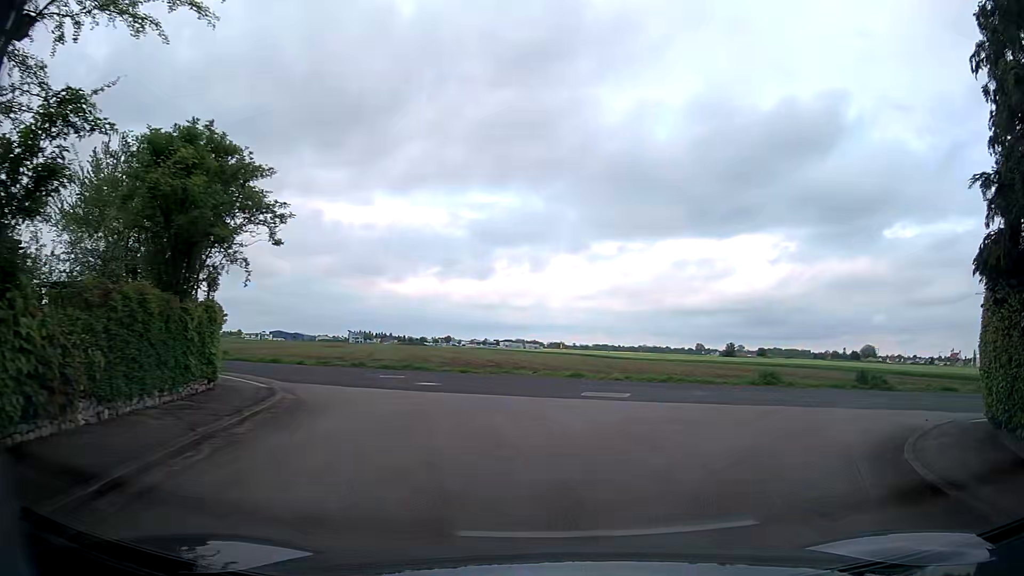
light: Day
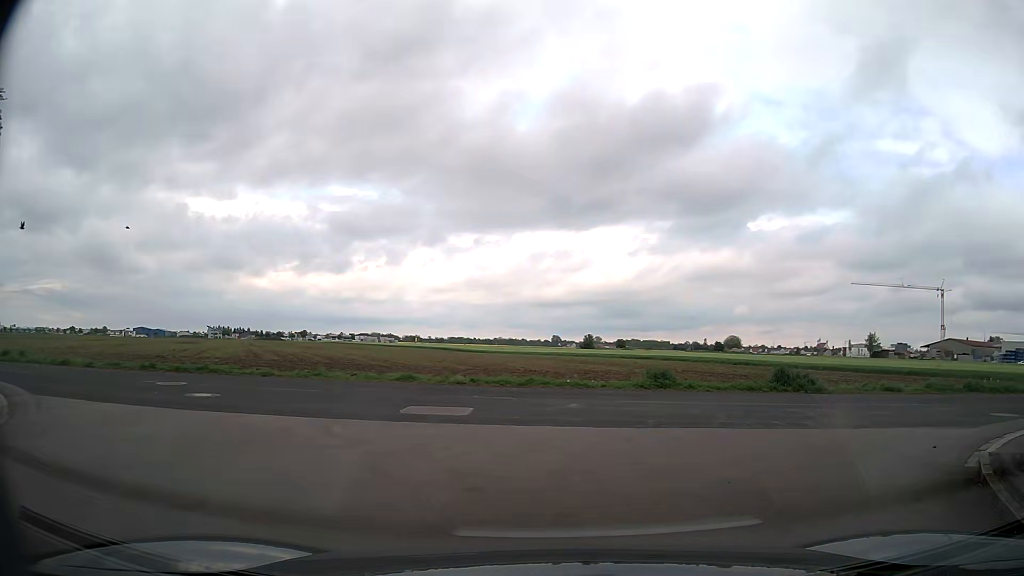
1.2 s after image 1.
(+0.6, +5.4) m; +13°
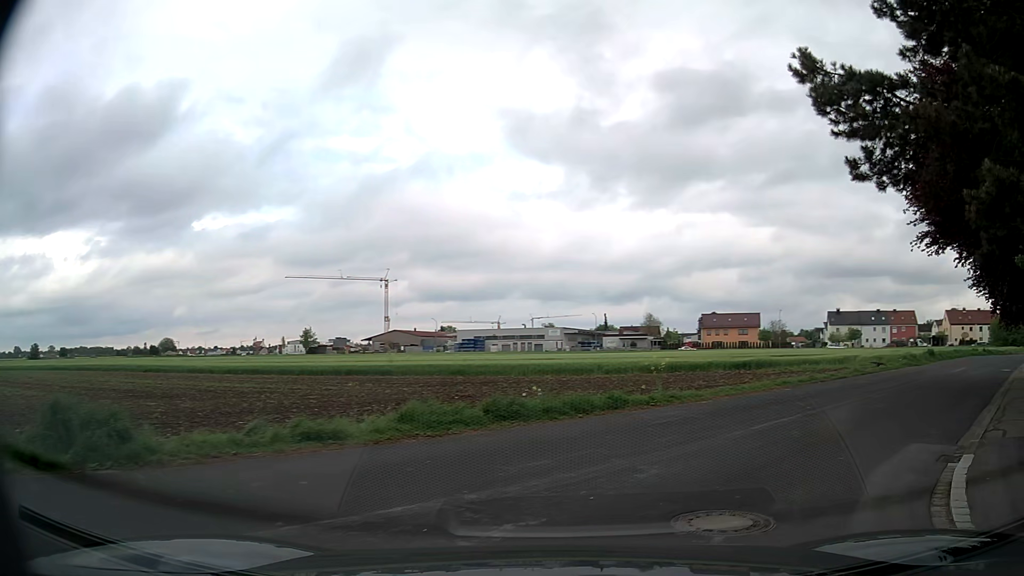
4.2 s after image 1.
(+4.6, +10.6) m; +49°
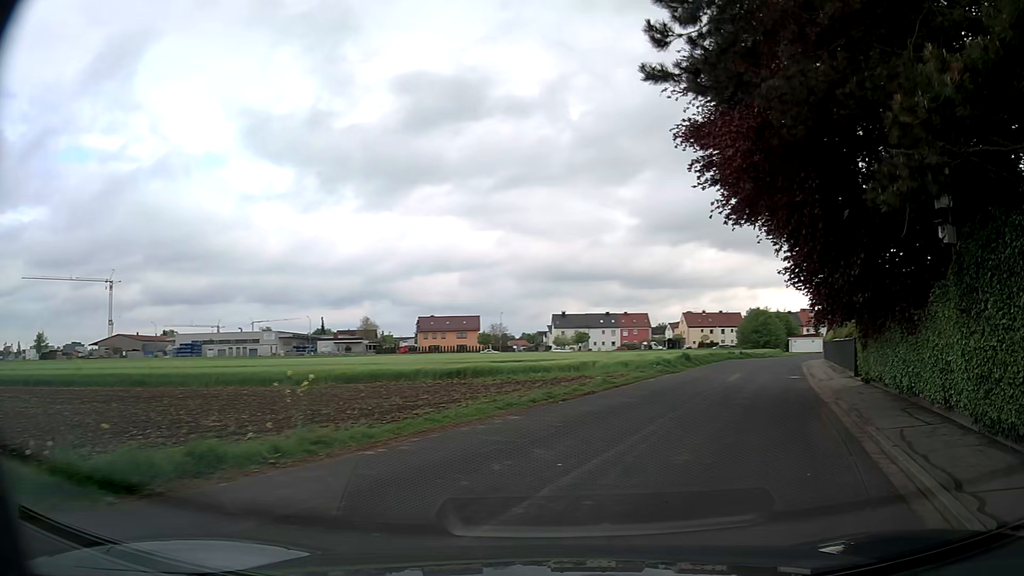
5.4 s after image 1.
(+1.2, +6.1) m; +22°
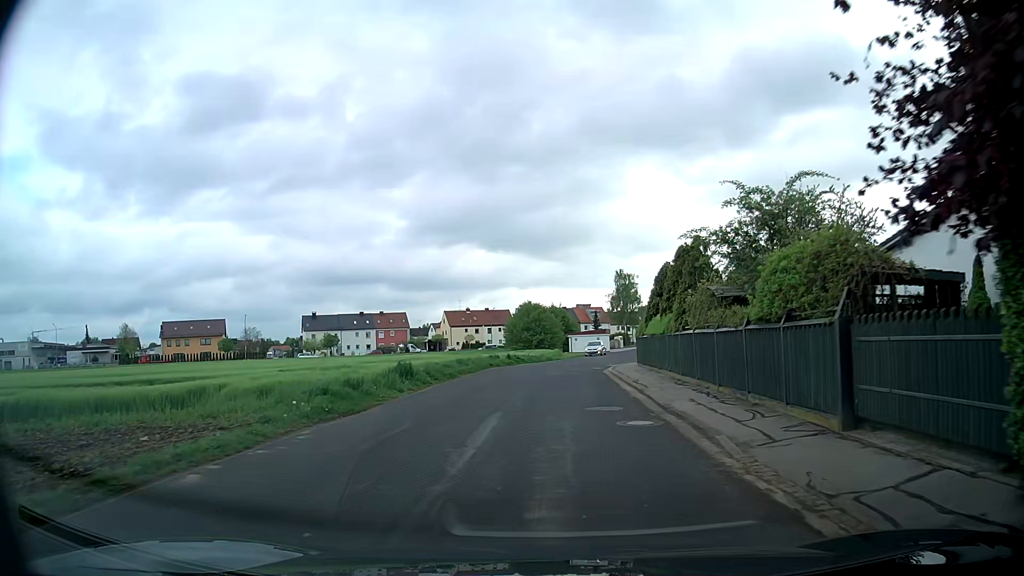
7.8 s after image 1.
(+4.6, +16.7) m; +22°
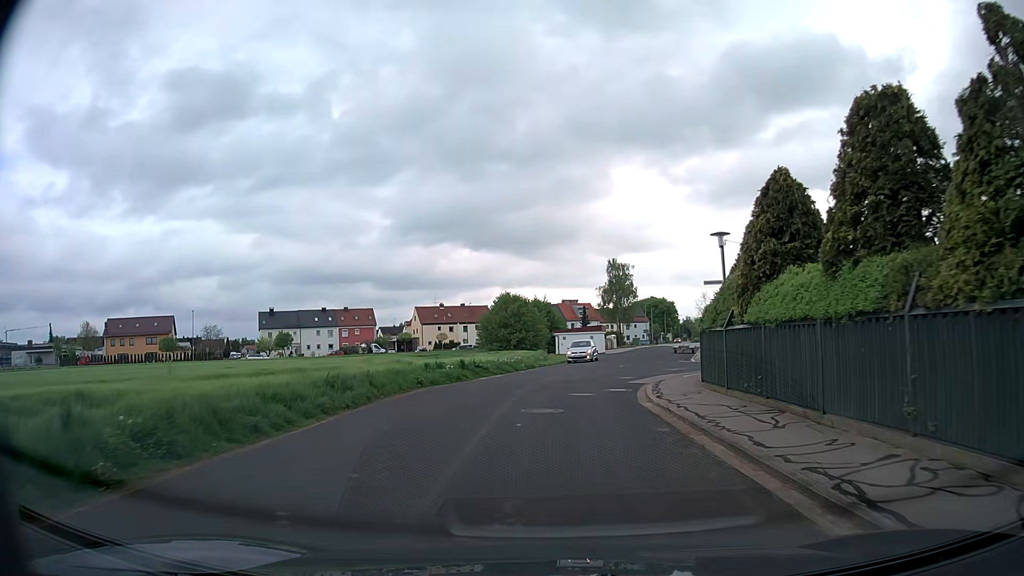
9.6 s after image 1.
(-0.3, +16.5) m; 0°
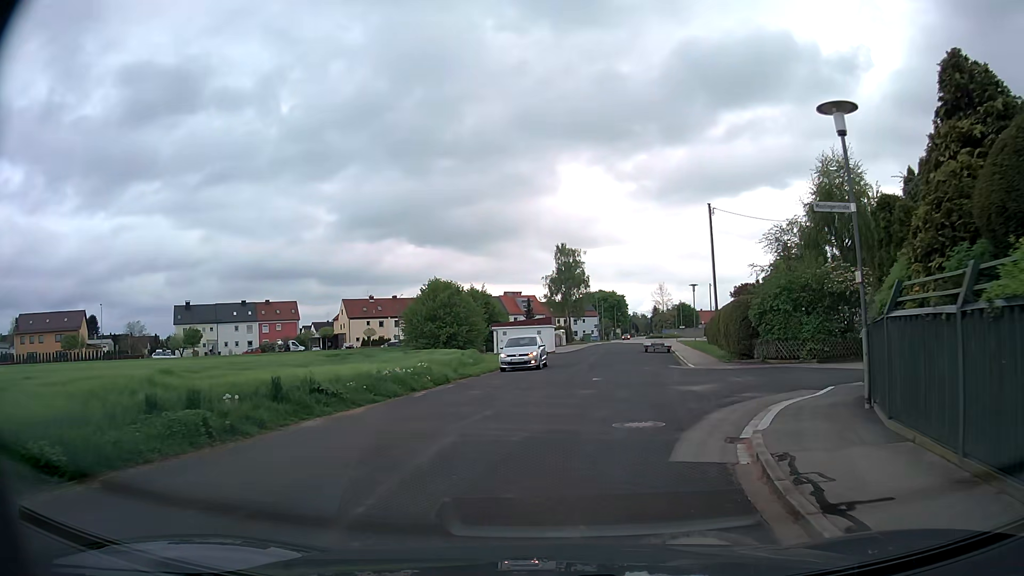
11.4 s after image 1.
(+0.3, +13.9) m; +4°
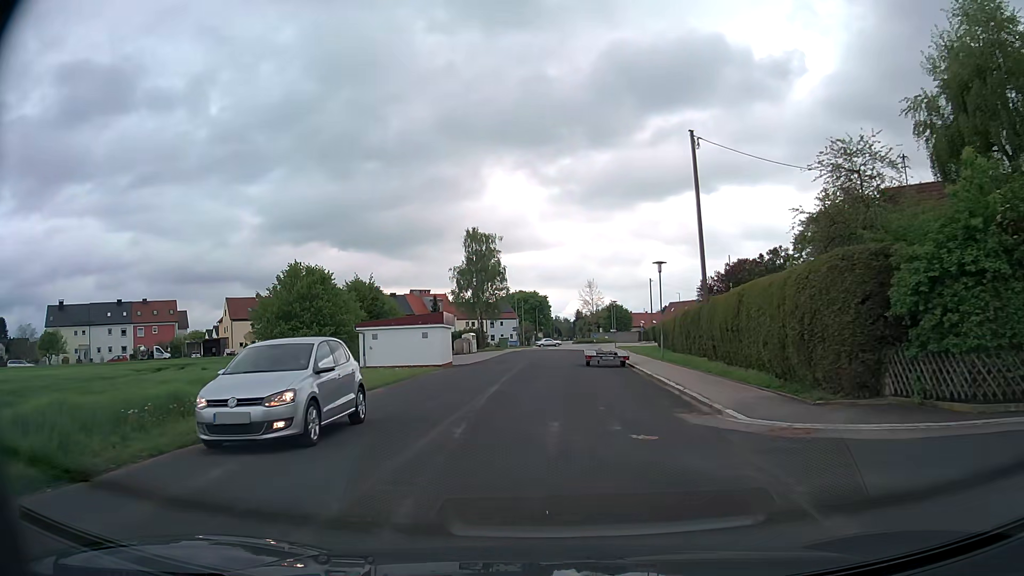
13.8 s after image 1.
(+1.6, +18.7) m; +6°
(0, +10) (0, +20) (0, +30) (0, +40) (+1, +50) (+2, +60) (+3, +70) (+5, +80) (+7, +89) (+10, +99) m
